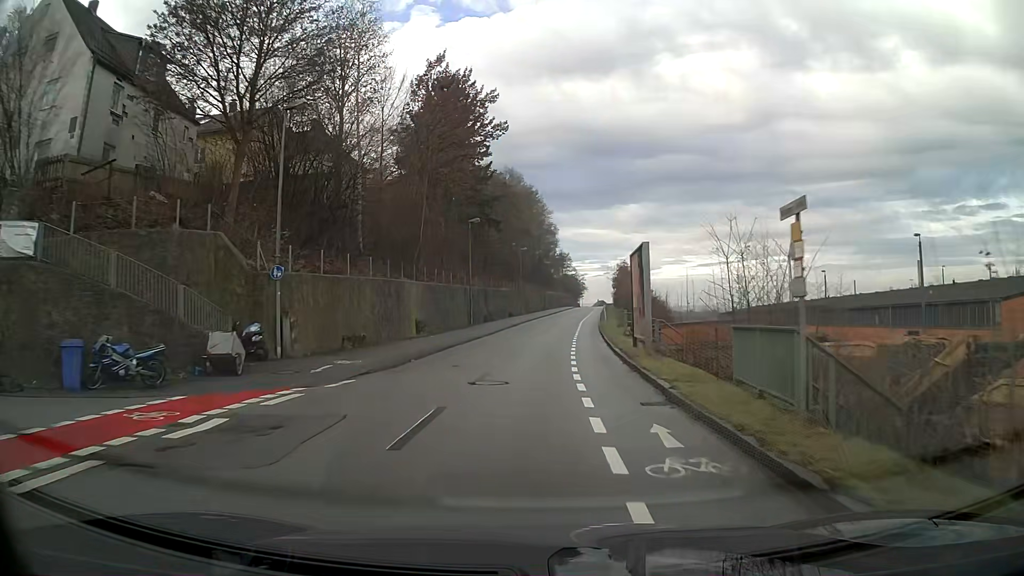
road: residential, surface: asphalt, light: Day
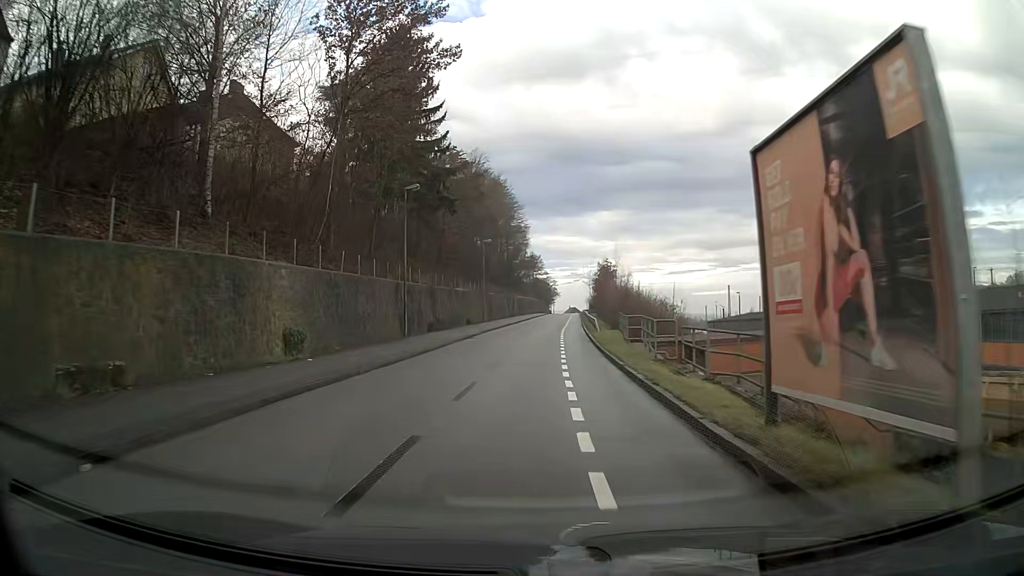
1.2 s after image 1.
(+0.3, +15.1) m; +2°
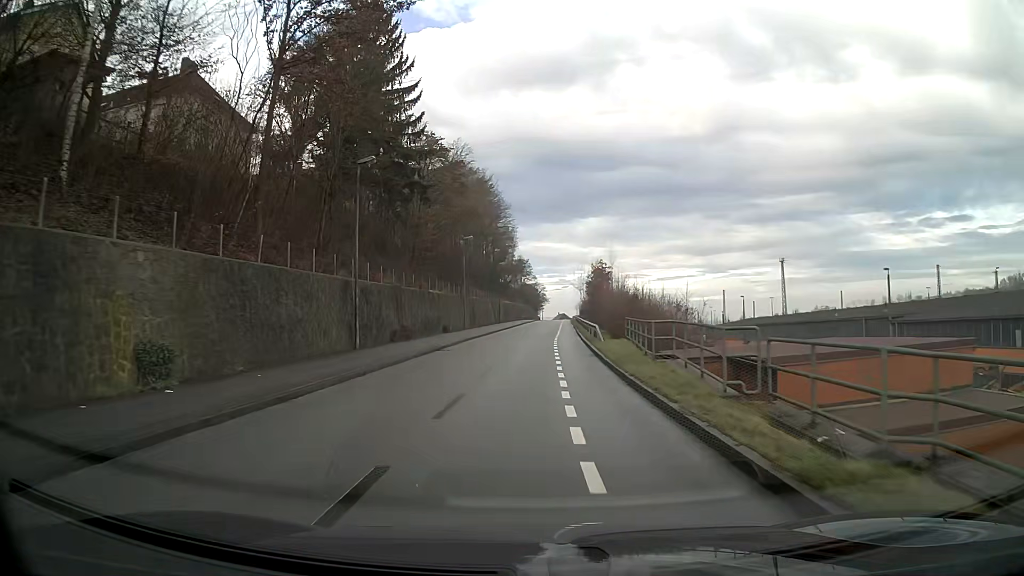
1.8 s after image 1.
(+0.1, +7.5) m; +1°
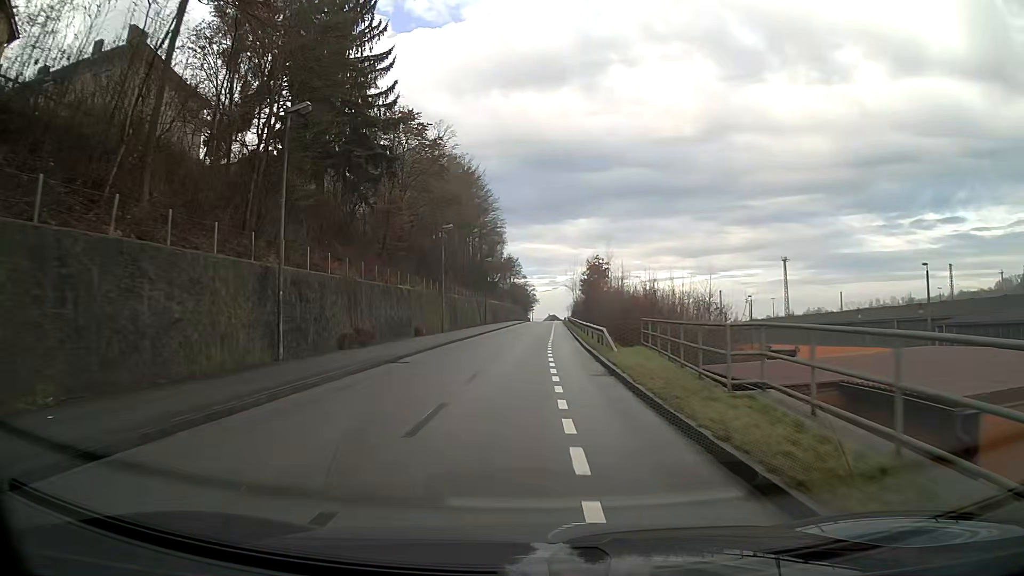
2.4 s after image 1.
(0.0, +7.5) m; +1°
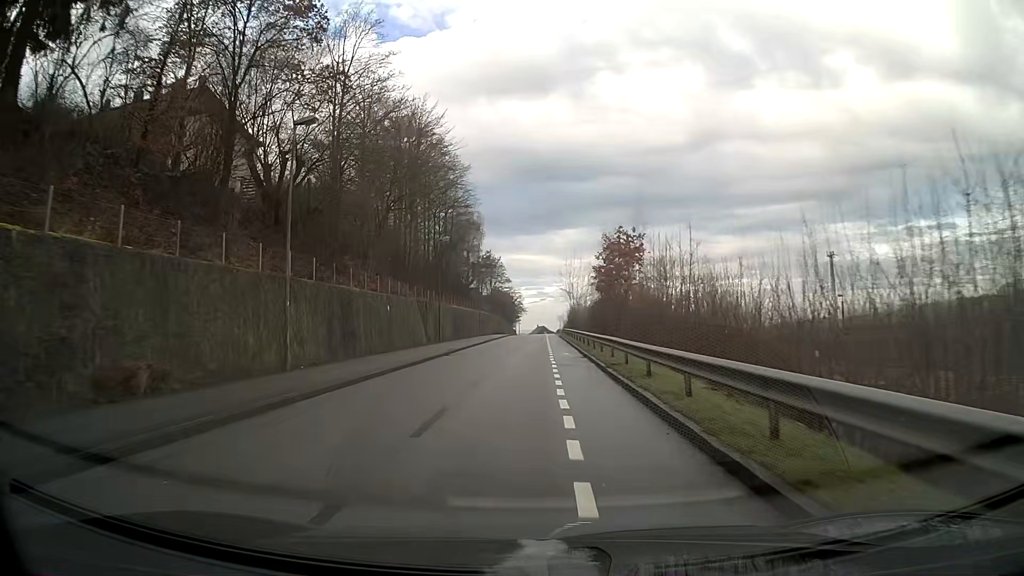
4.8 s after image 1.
(+0.3, +29.8) m; +1°
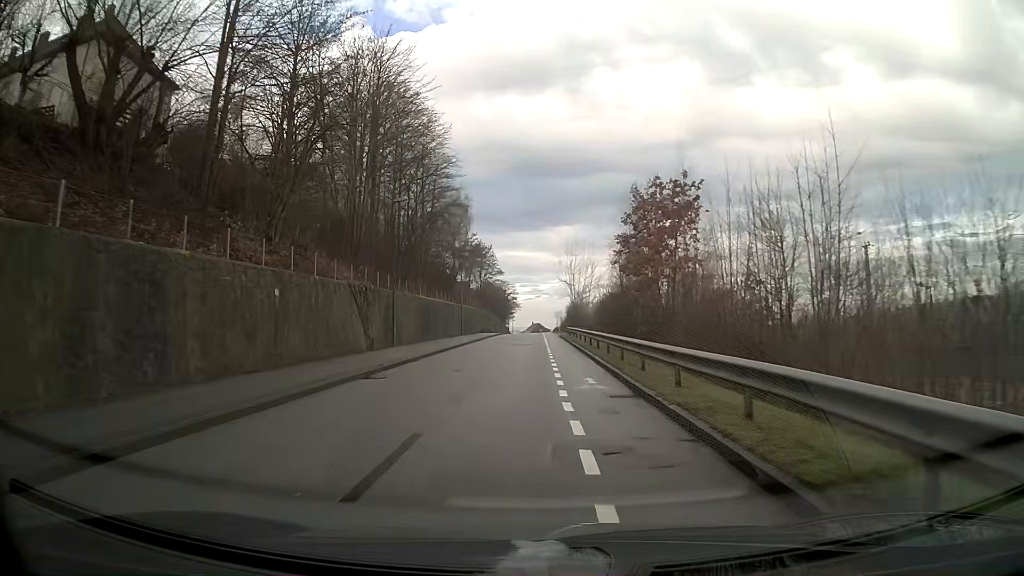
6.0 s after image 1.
(+0.1, +14.9) m; 0°
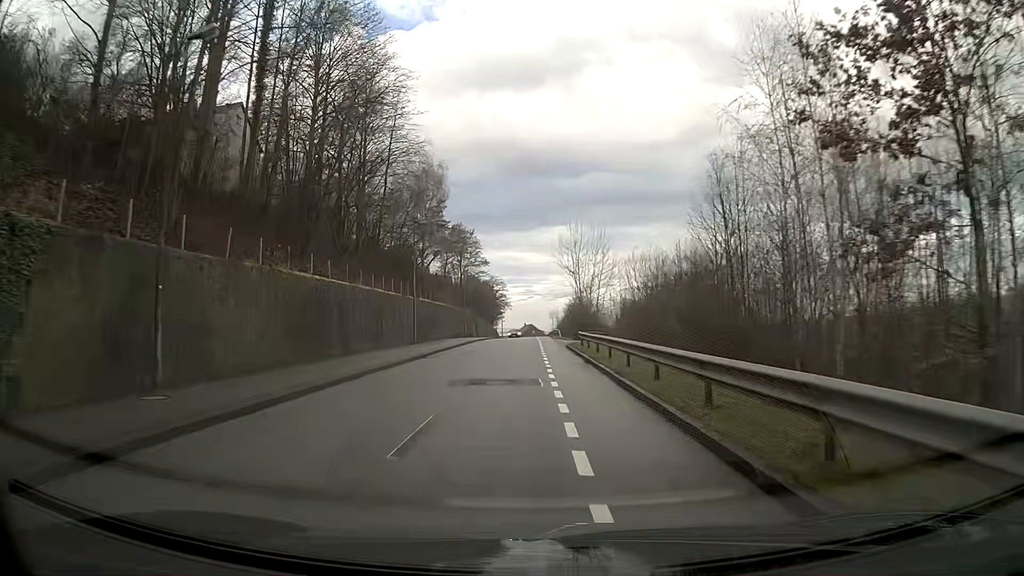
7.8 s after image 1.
(+0.1, +22.6) m; +1°
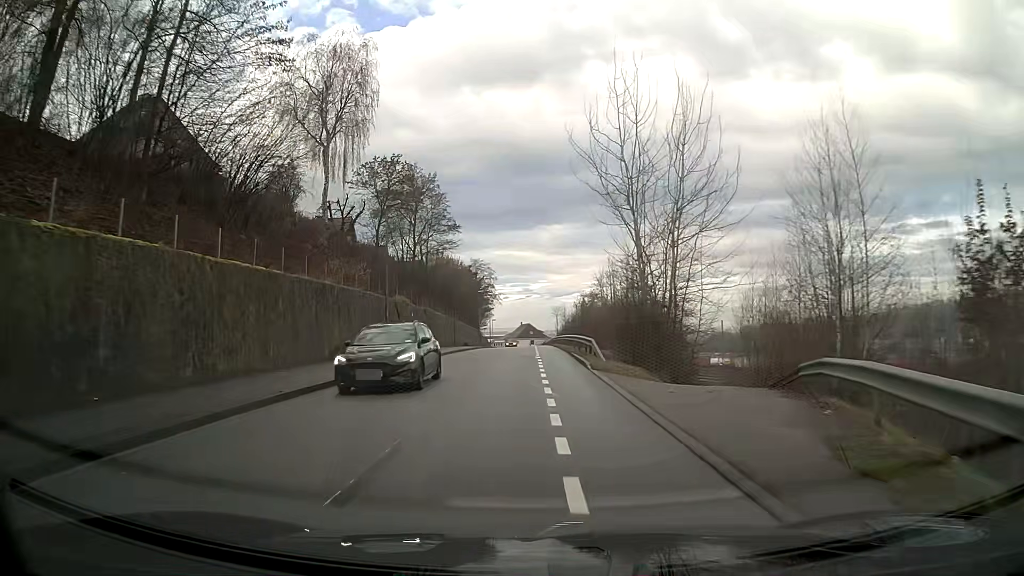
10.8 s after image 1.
(+0.1, +37.9) m; 0°
(0, +10) (0, +20) (0, +30) (0, +40) (0, +50) (0, +60) (0, +70) (0, +80) (0, +90) (-1, +100) m
